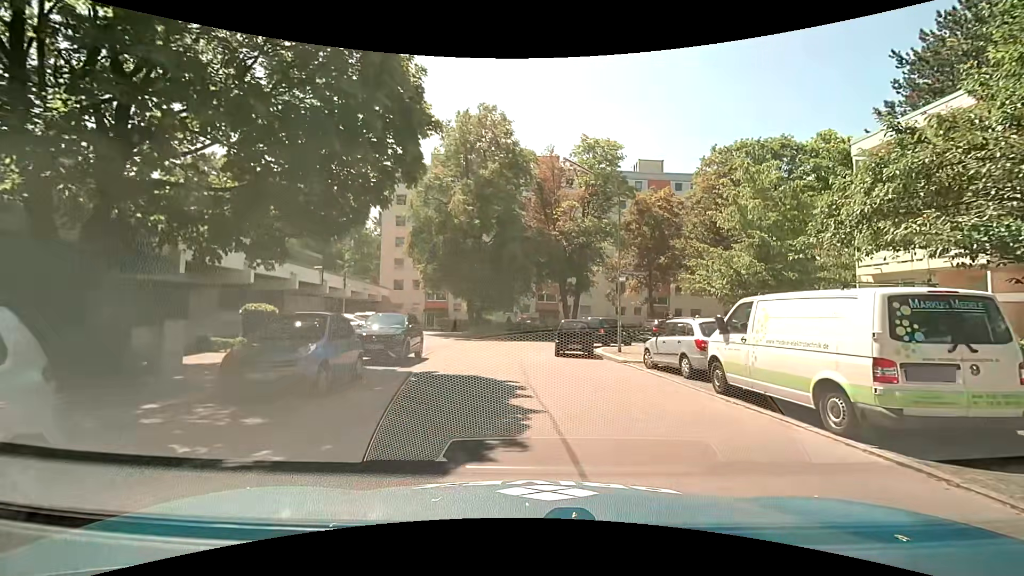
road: residential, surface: asphalt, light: Day
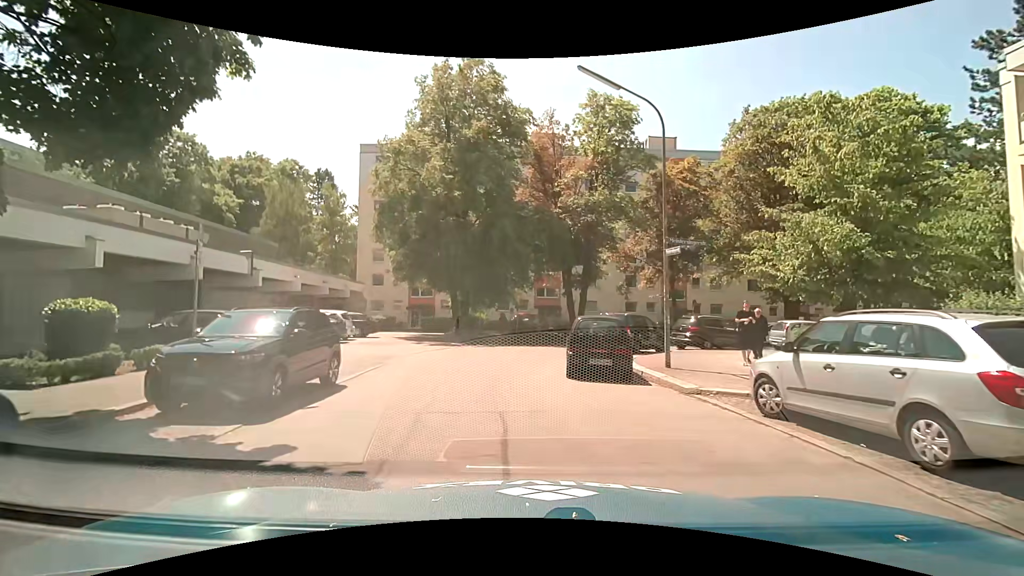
(+0.2, +7.8) m; +1°
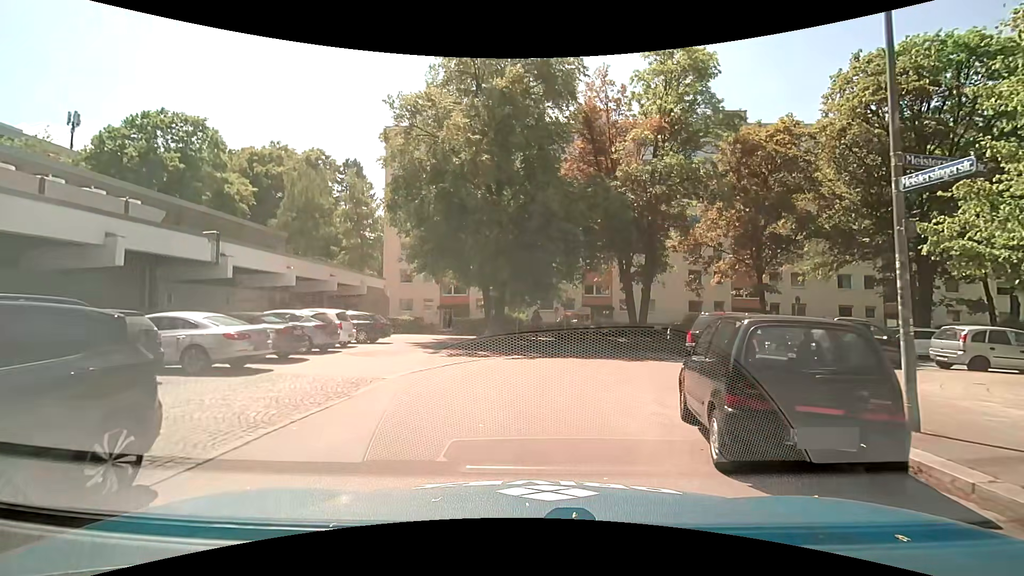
(-0.3, +6.5) m; -3°
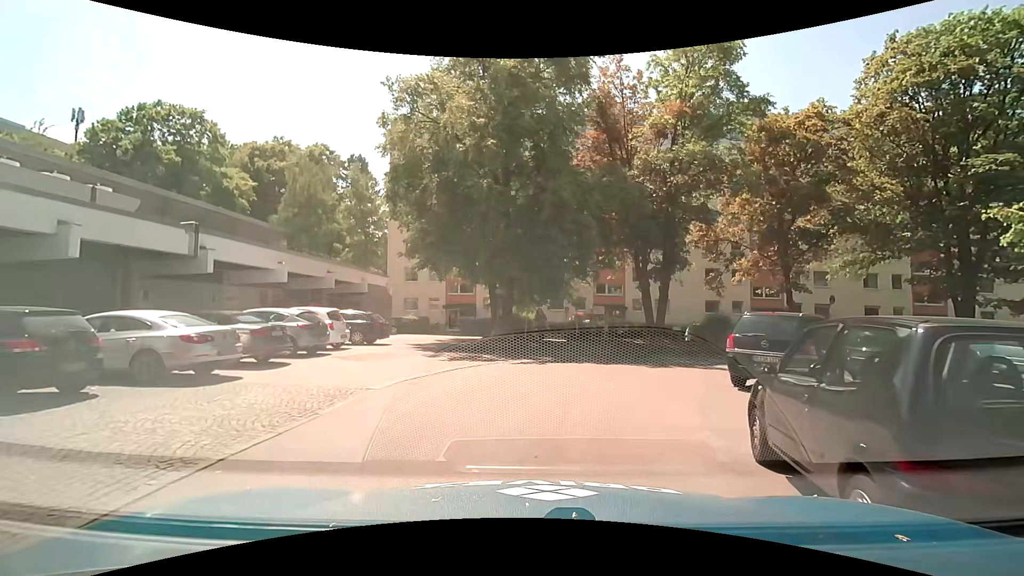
(-0.1, +1.9) m; -2°
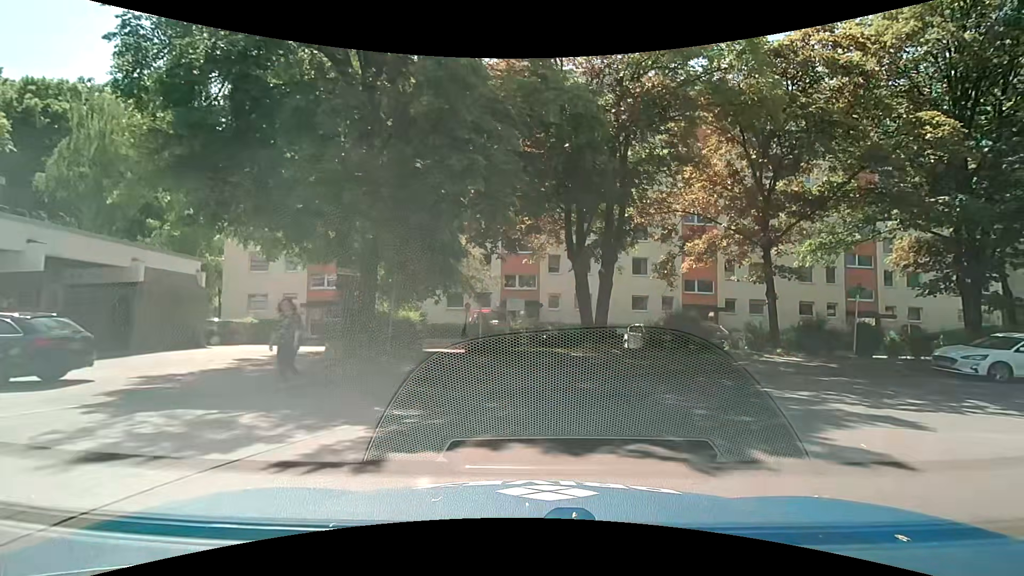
(+0.3, +10.2) m; +10°
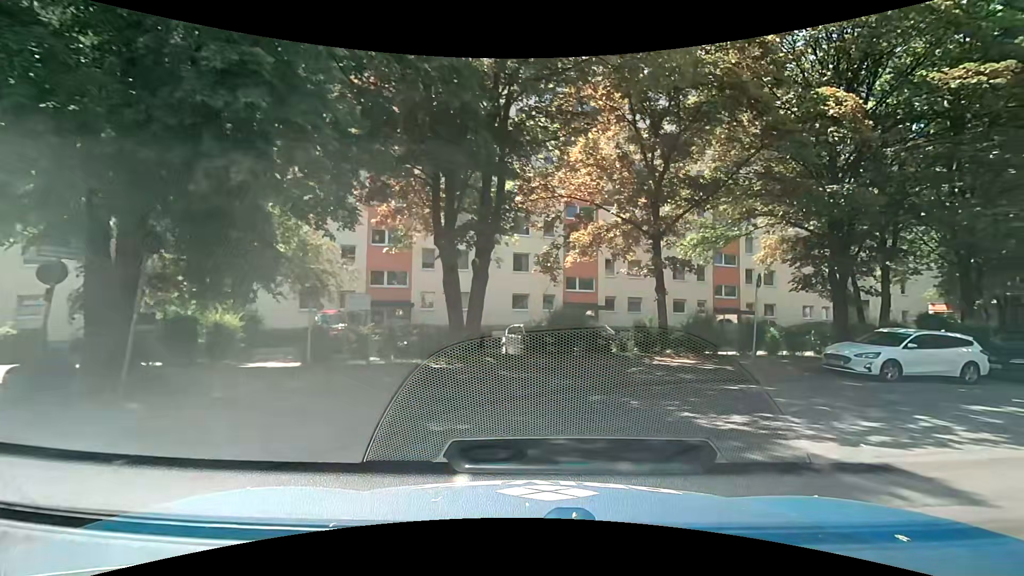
(+0.4, +3.8) m; +12°
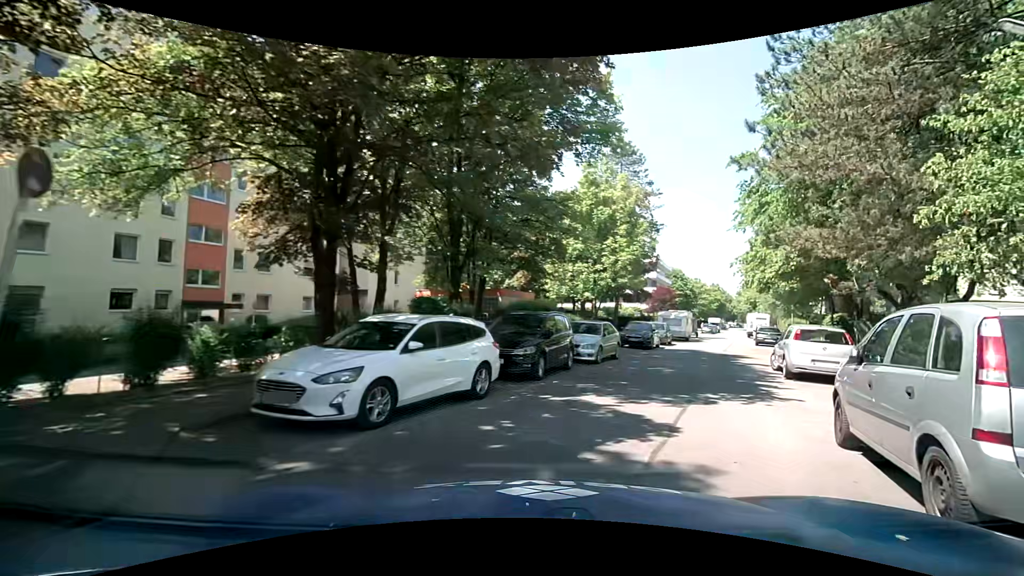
(+4.7, +9.3) m; +53°
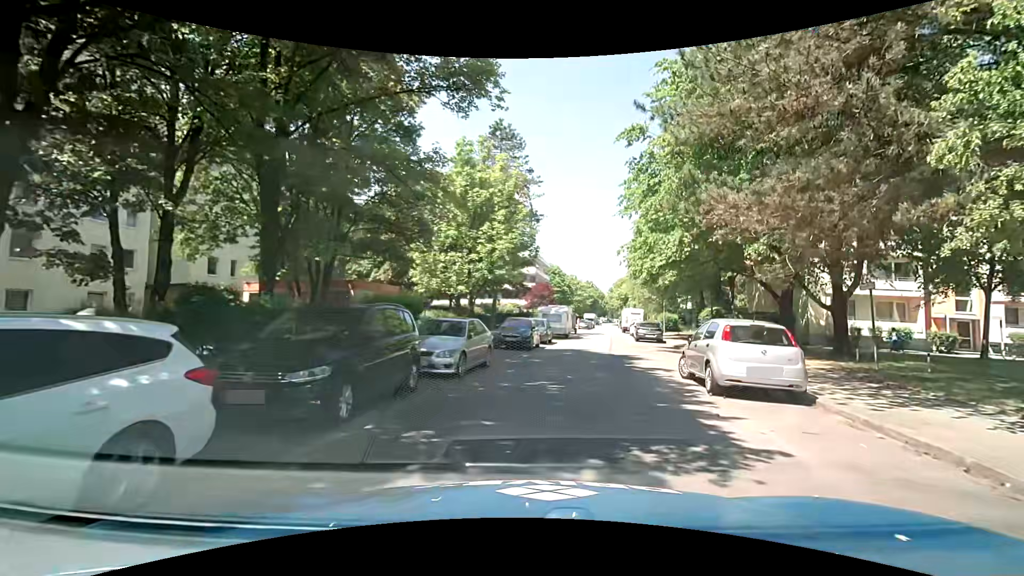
(+0.6, +5.0) m; +11°
(+1, +10) (+3, +20) (+5, +30) (+7, +39) (+8, +49) (+10, +59) (+12, +69) (+15, +78) (+17, +88) (+18, +98) m
